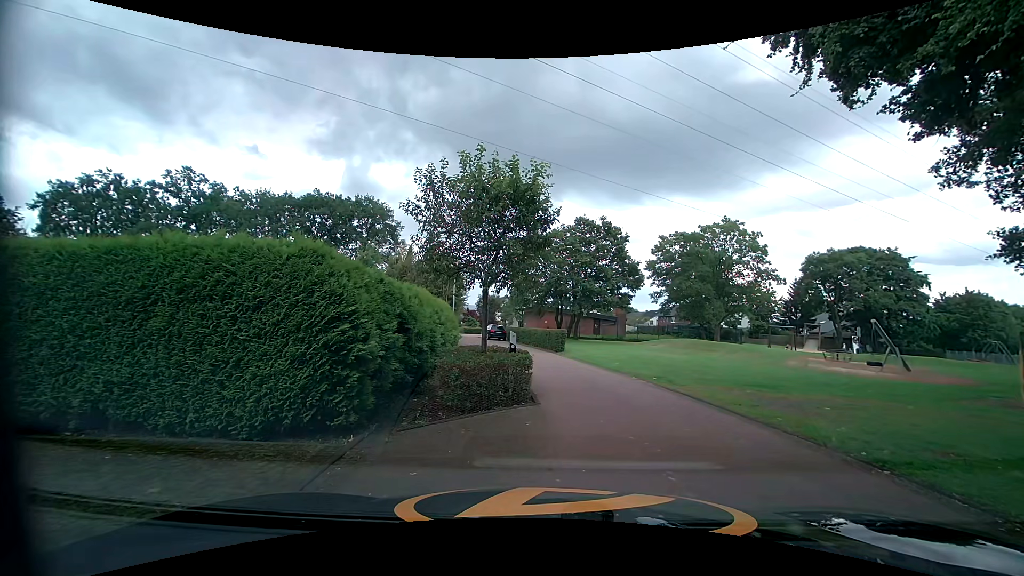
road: tertiary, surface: asphalt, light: Day
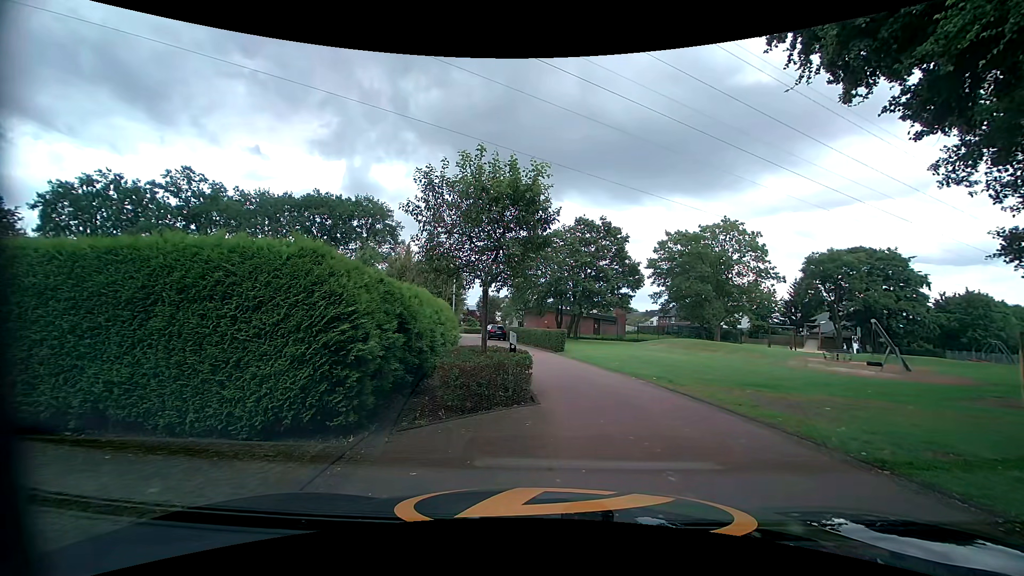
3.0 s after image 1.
(0.0, 0.0) m; 0°
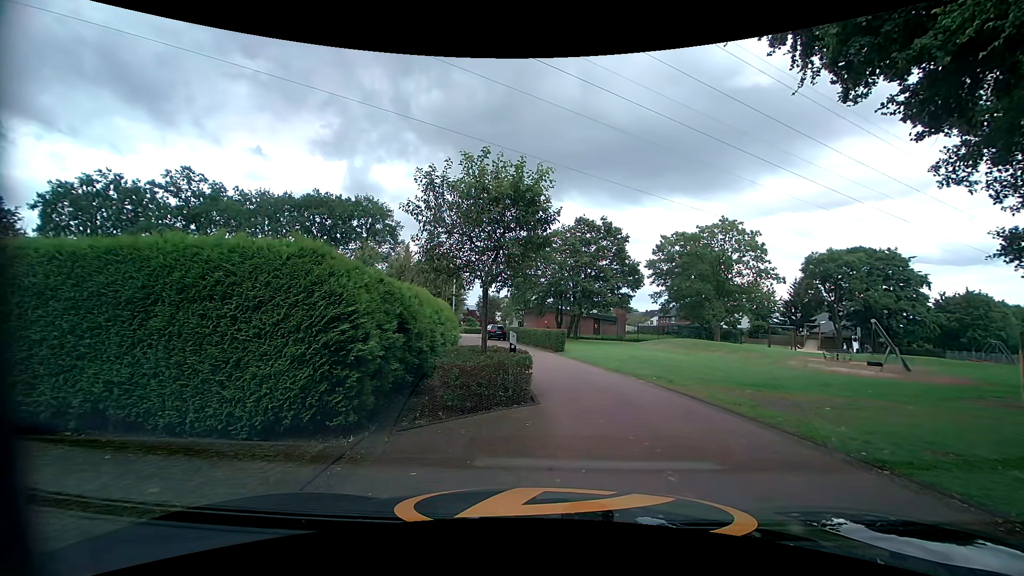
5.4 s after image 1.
(0.0, 0.0) m; 0°
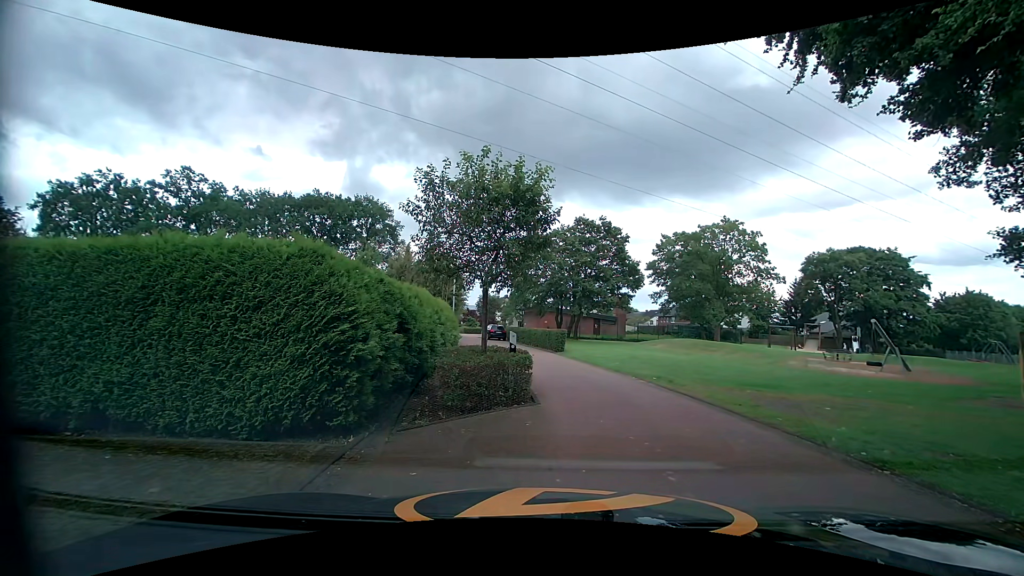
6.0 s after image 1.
(0.0, 0.0) m; 0°
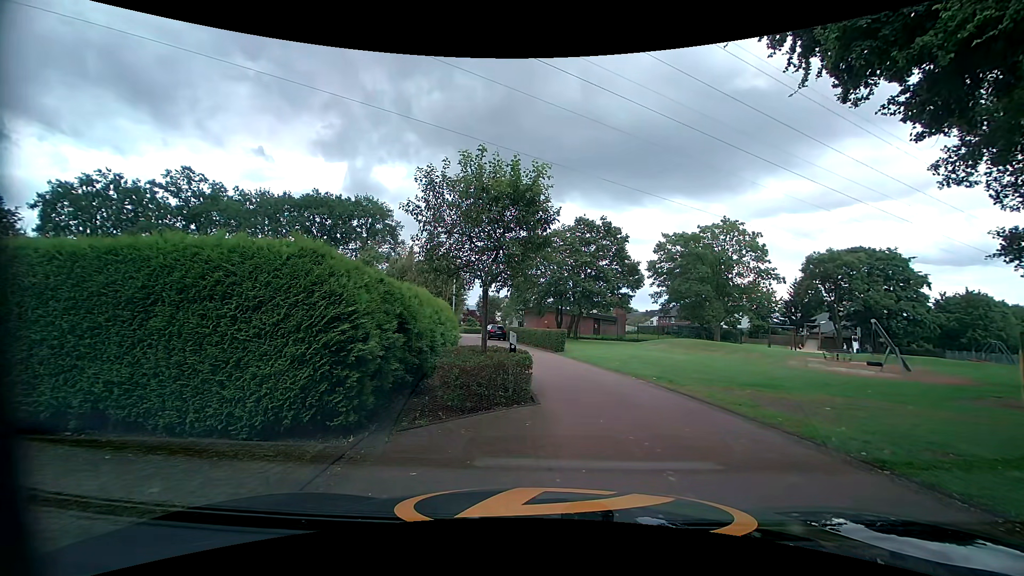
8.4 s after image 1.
(0.0, 0.0) m; 0°
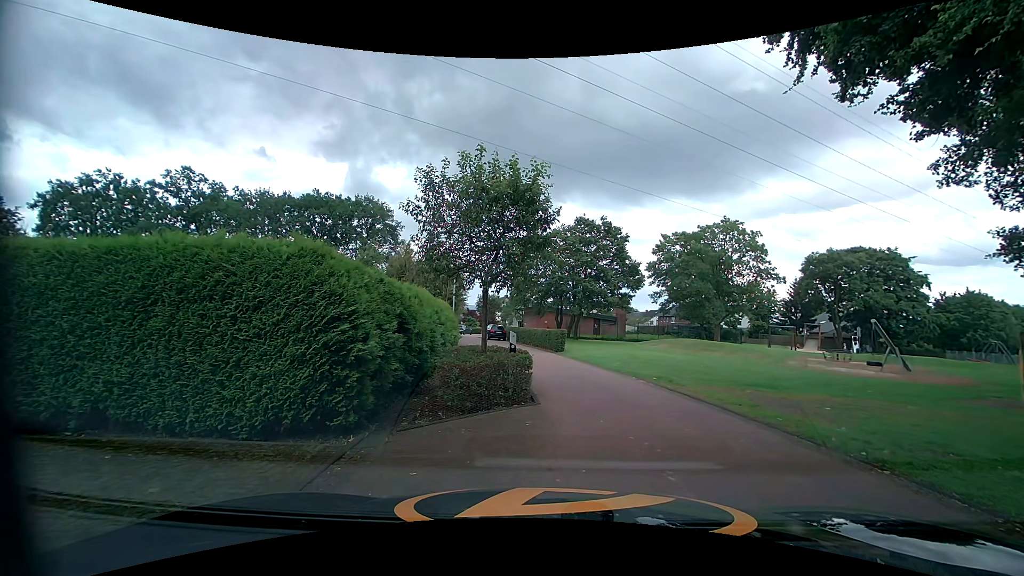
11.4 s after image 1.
(0.0, 0.0) m; 0°
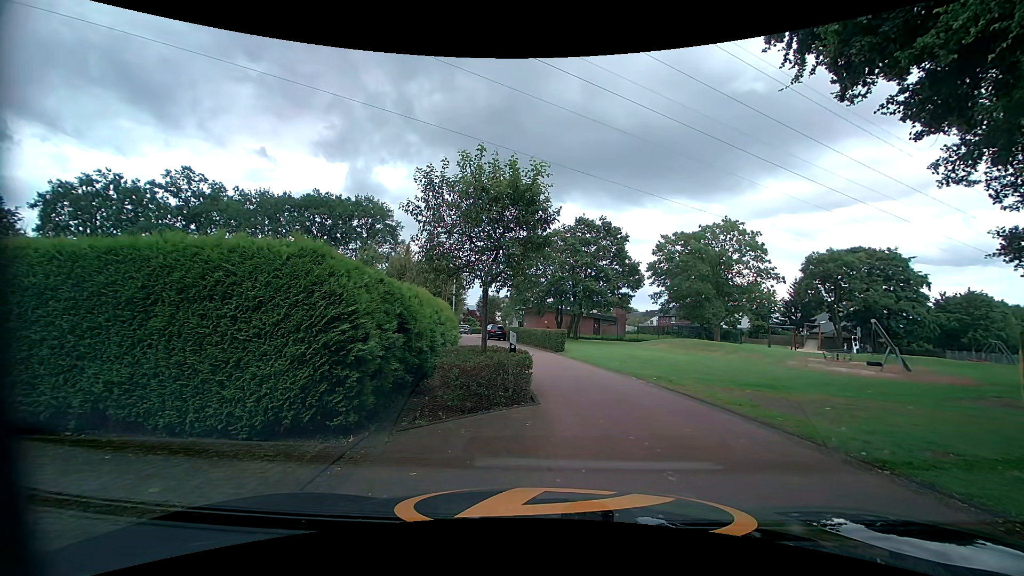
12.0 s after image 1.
(0.0, 0.0) m; 0°
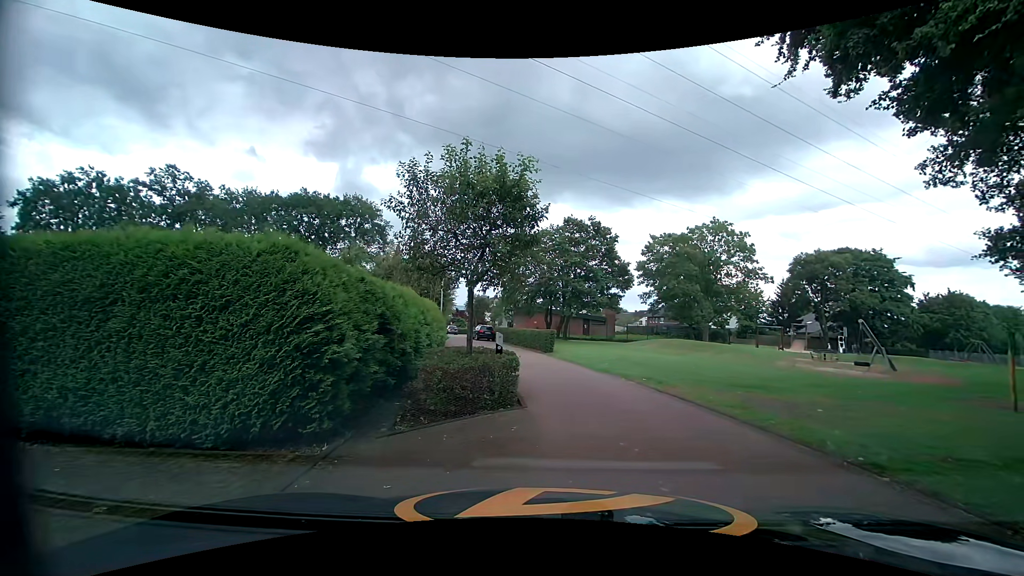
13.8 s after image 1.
(0.0, +0.3) m; 0°
